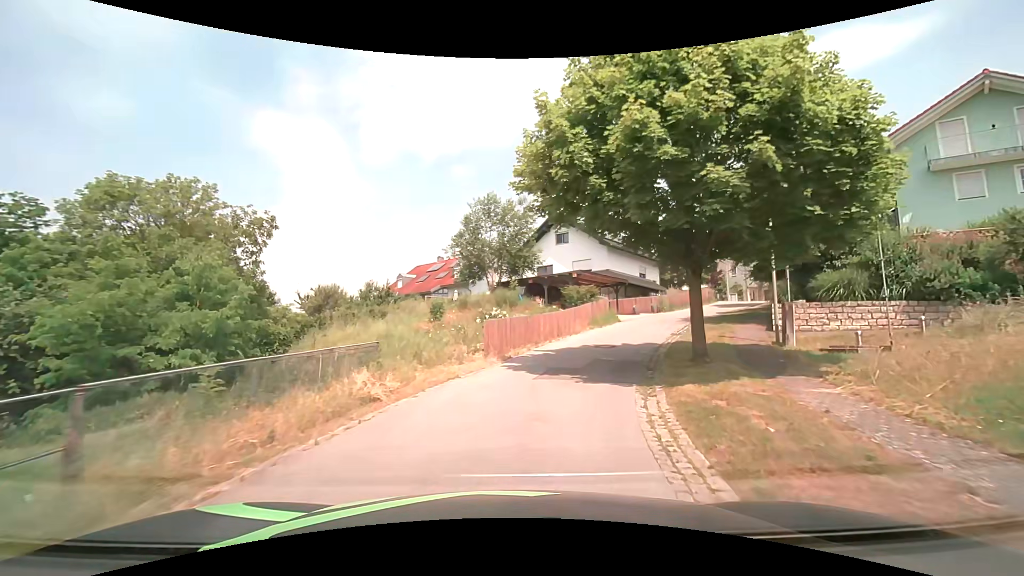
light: Day
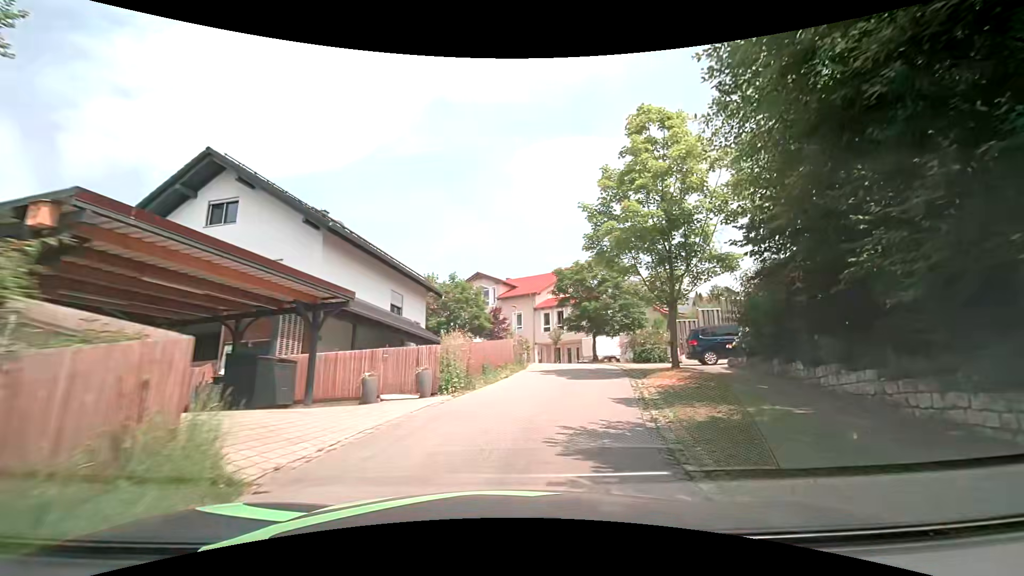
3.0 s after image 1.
(+5.2, +23.0) m; +28°
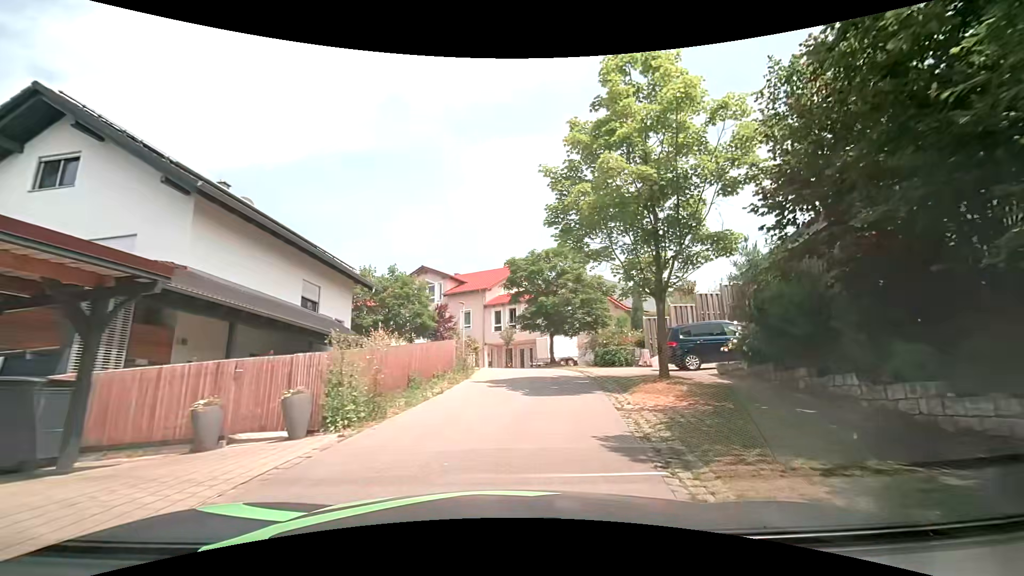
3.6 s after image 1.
(+0.2, +4.1) m; +5°
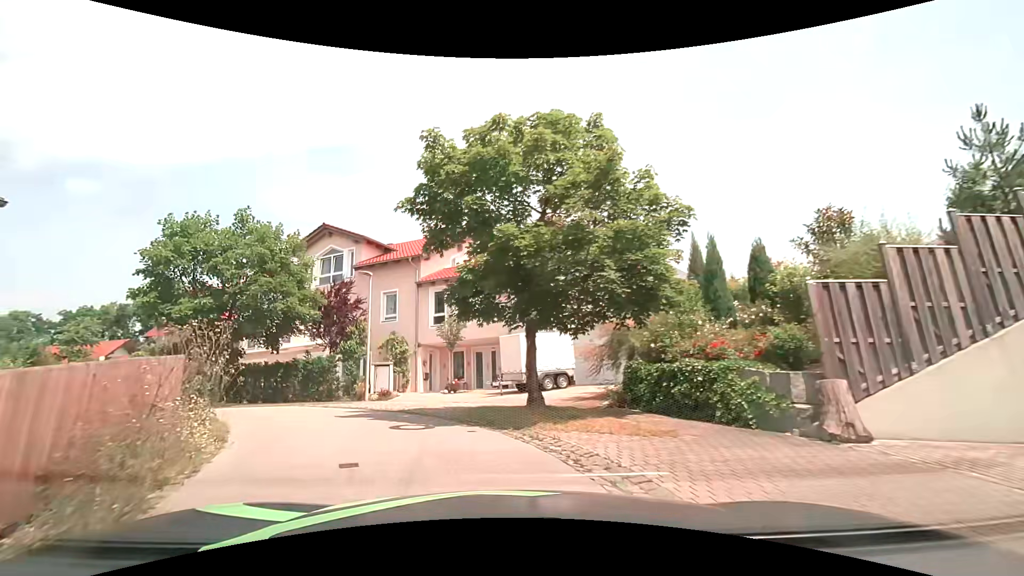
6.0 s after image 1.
(+1.3, +16.1) m; +5°
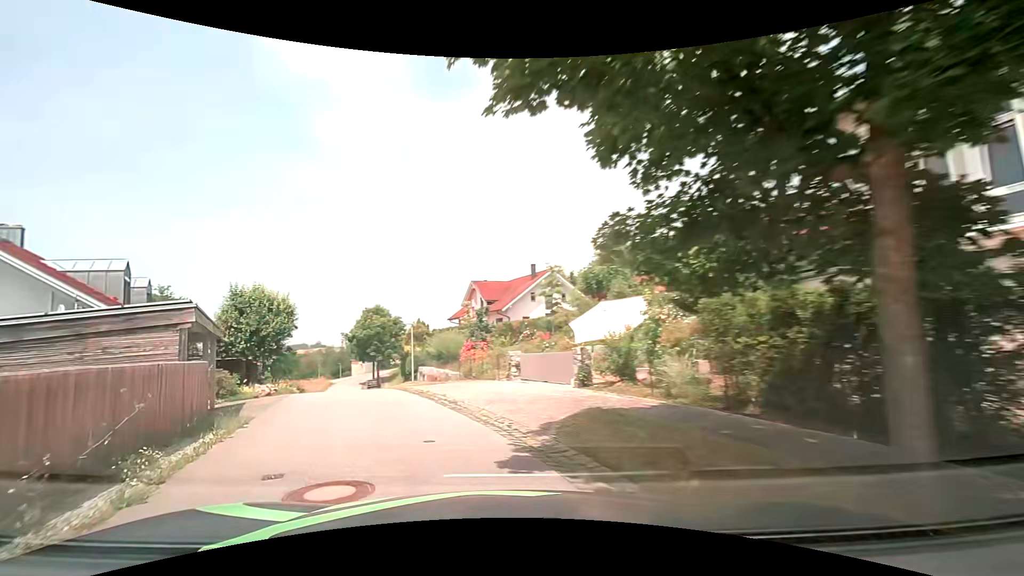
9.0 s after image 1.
(-8.6, +17.8) m; -59°
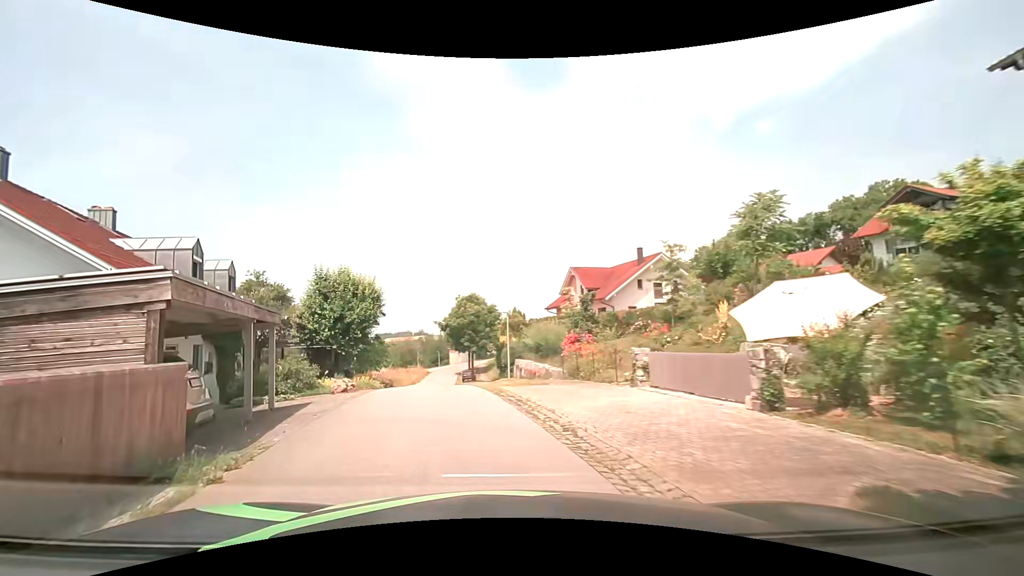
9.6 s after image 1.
(-0.5, +4.3) m; -13°
